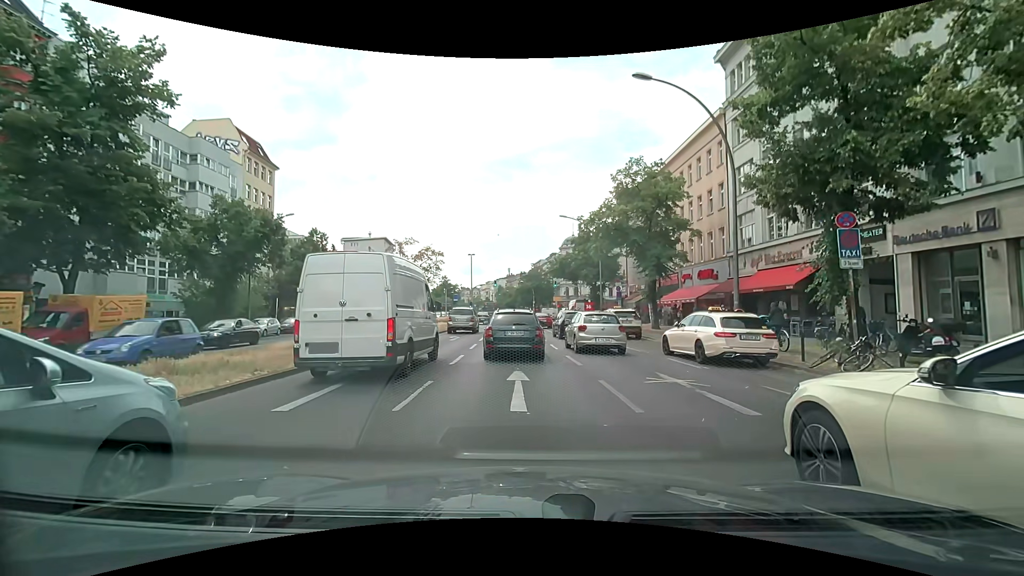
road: primary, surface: asphalt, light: Day
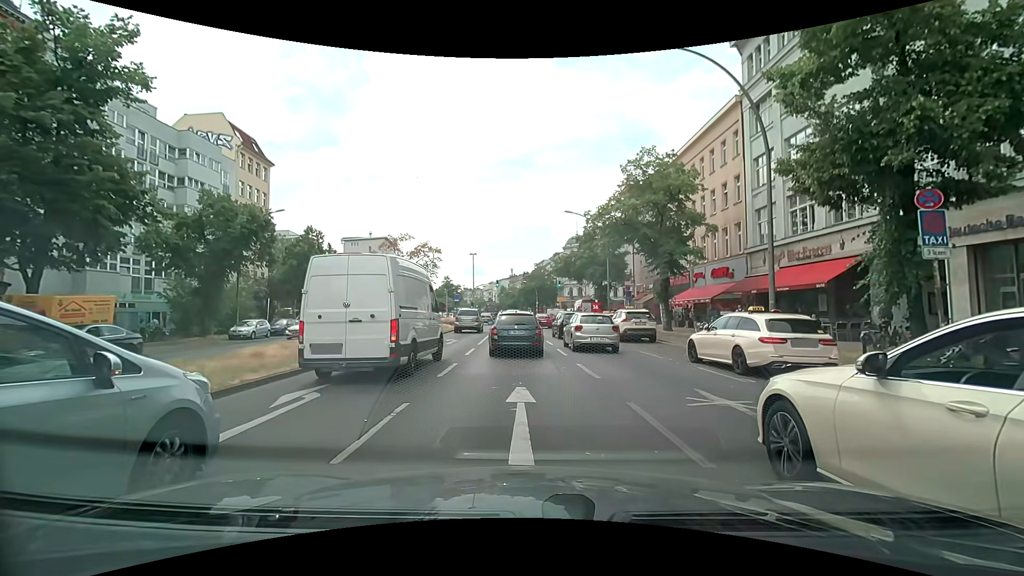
(0.0, +2.5) m; -1°
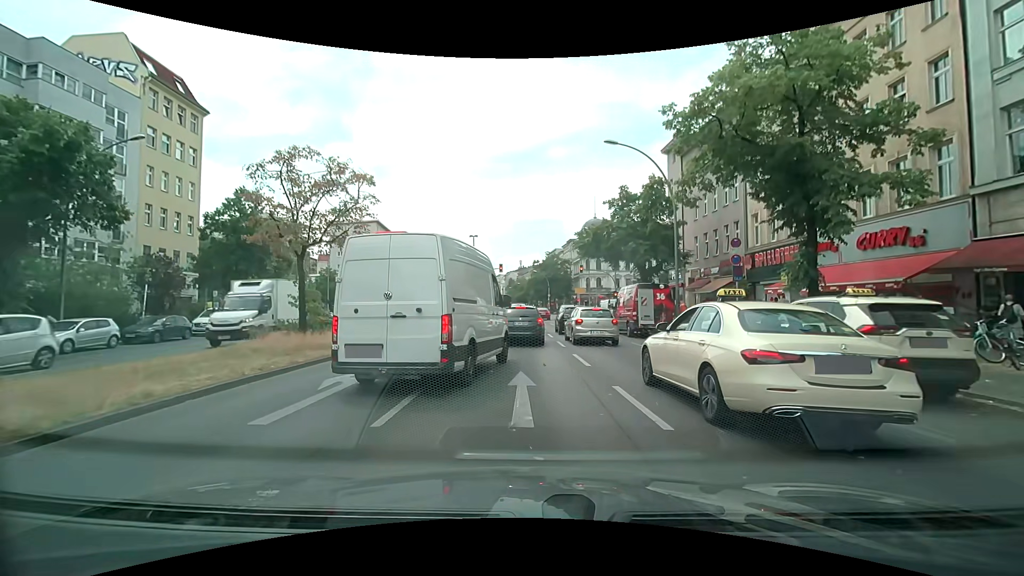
(-0.3, +16.8) m; -1°
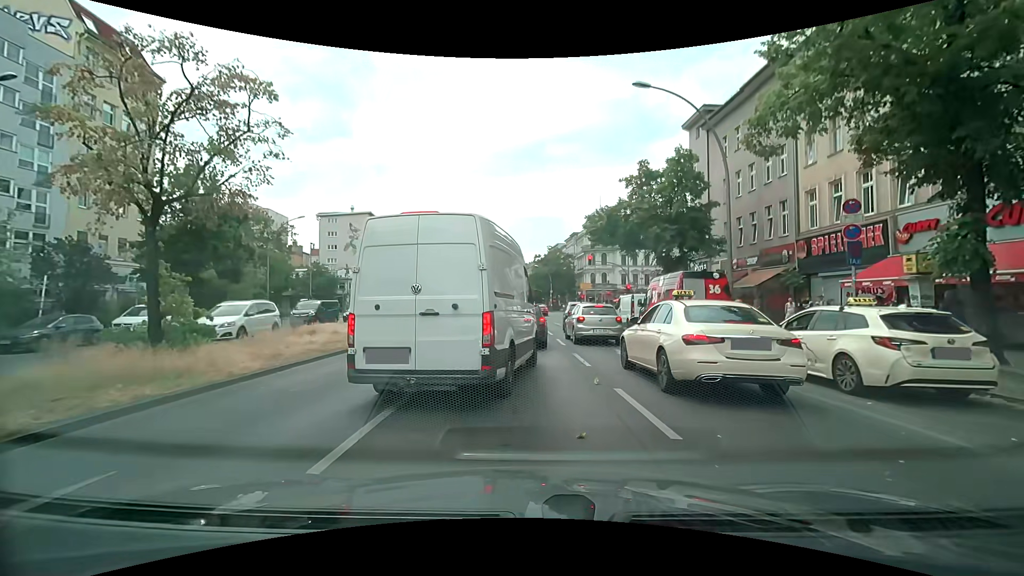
(0.0, +6.4) m; 0°
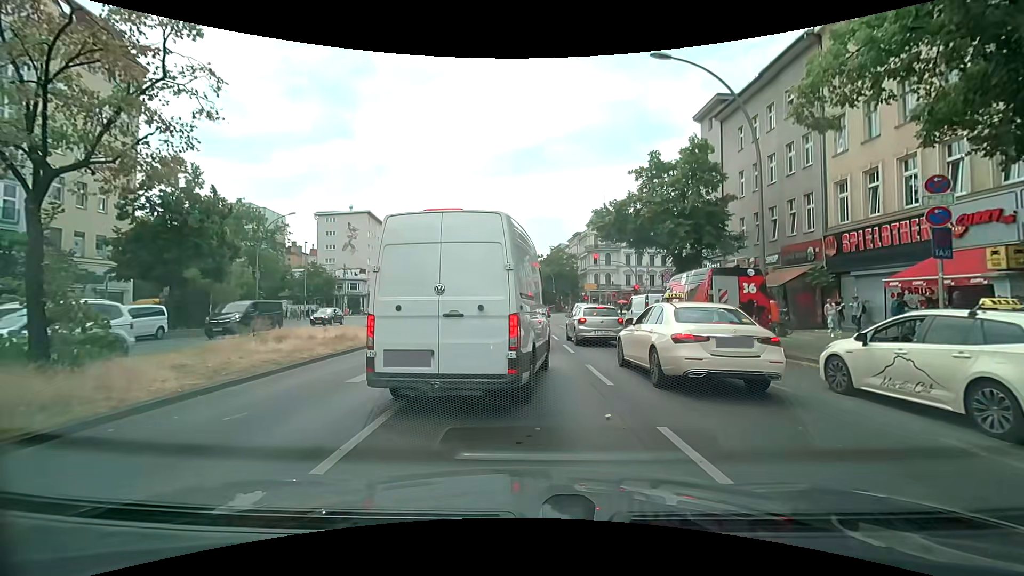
(0.0, +2.3) m; -1°
